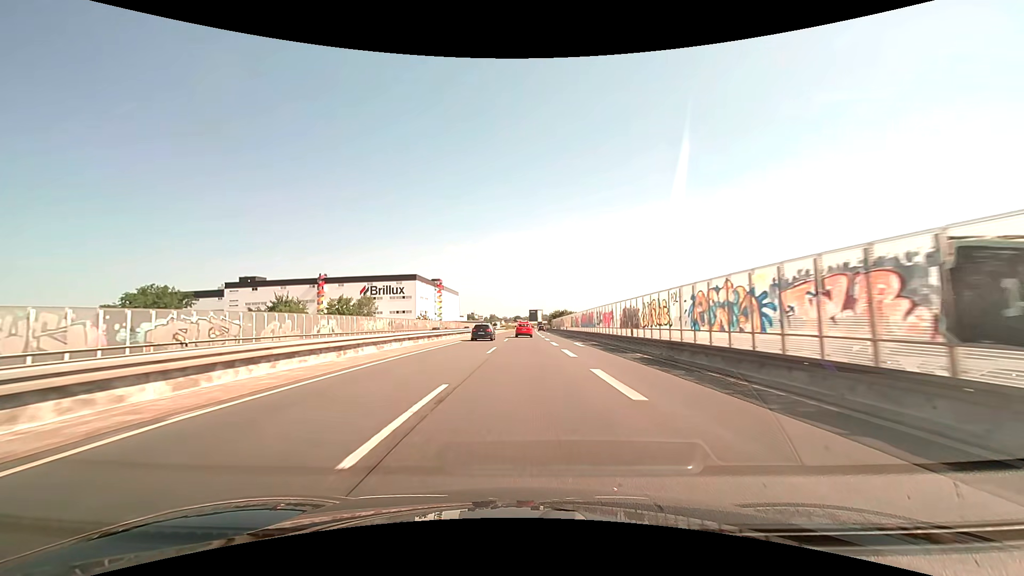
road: trunk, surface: asphalt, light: Day
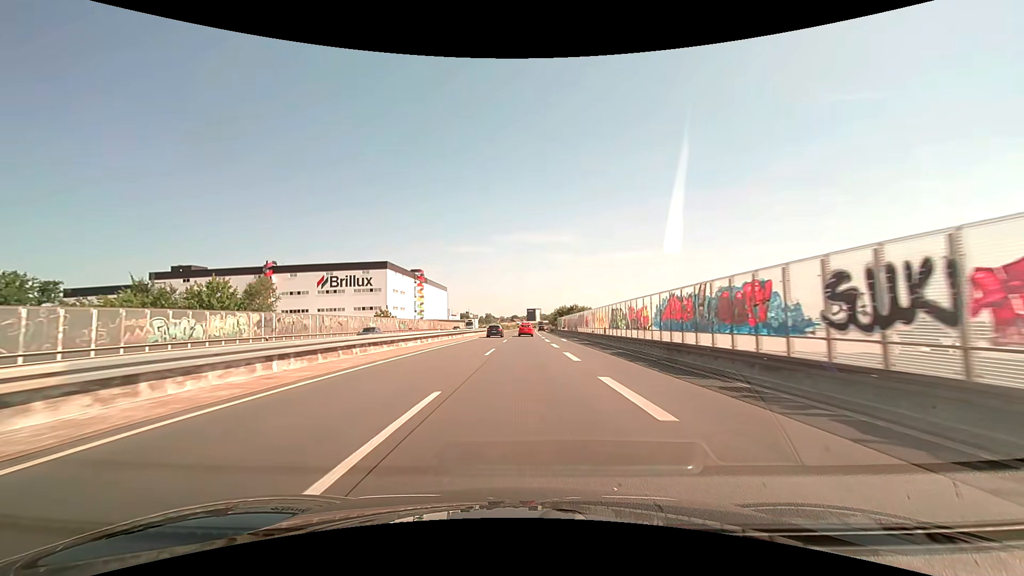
(+0.1, +38.2) m; 0°
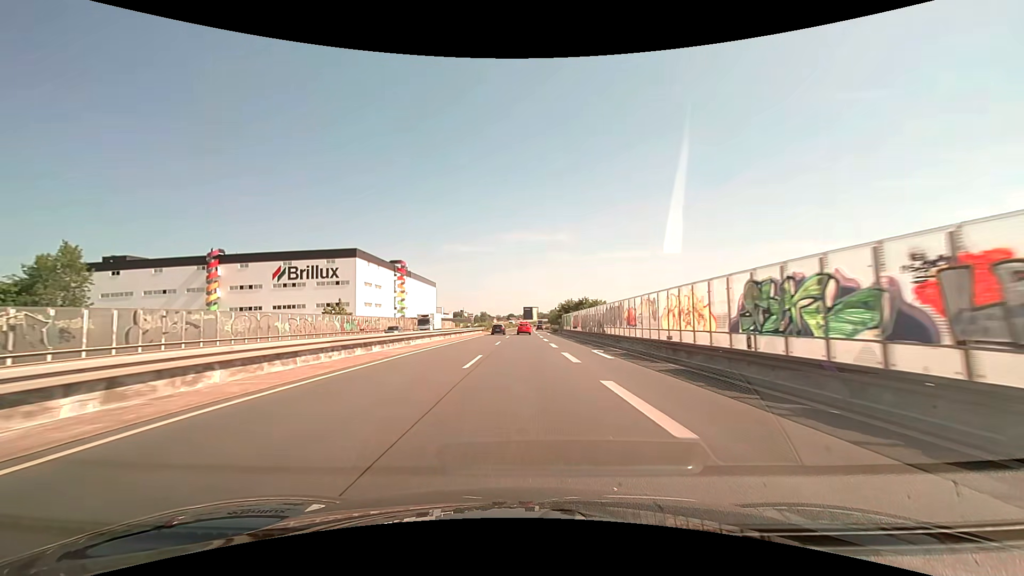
(+0.1, +25.5) m; 0°
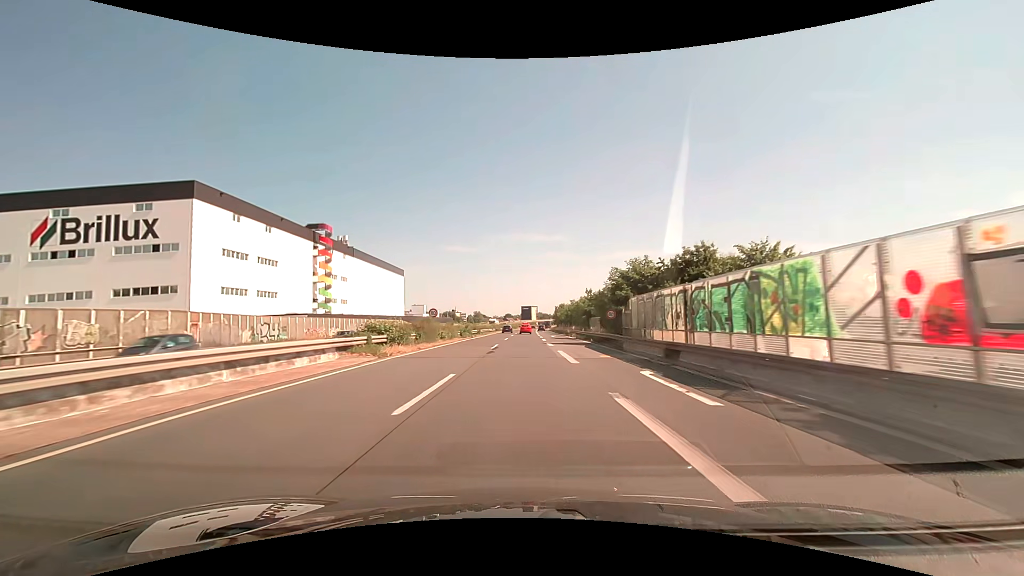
(+0.3, +63.7) m; 0°
(0, +10) (0, +20) (0, +30) (0, +40) (0, +50) (0, +60) (0, +70) (0, +80) (0, +90) (0, +100) m
